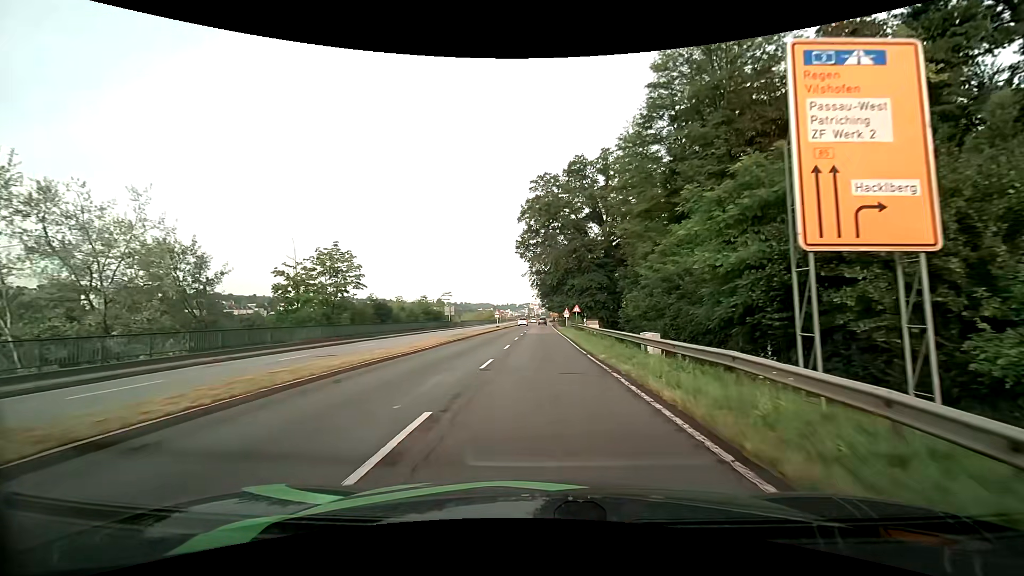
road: primary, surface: asphalt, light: Day
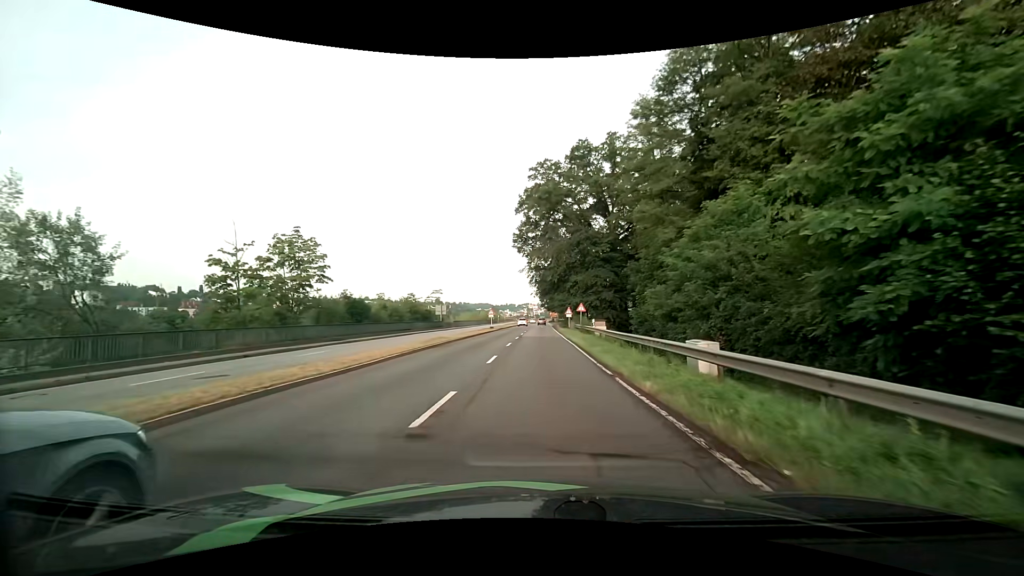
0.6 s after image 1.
(0.0, +7.2) m; 0°
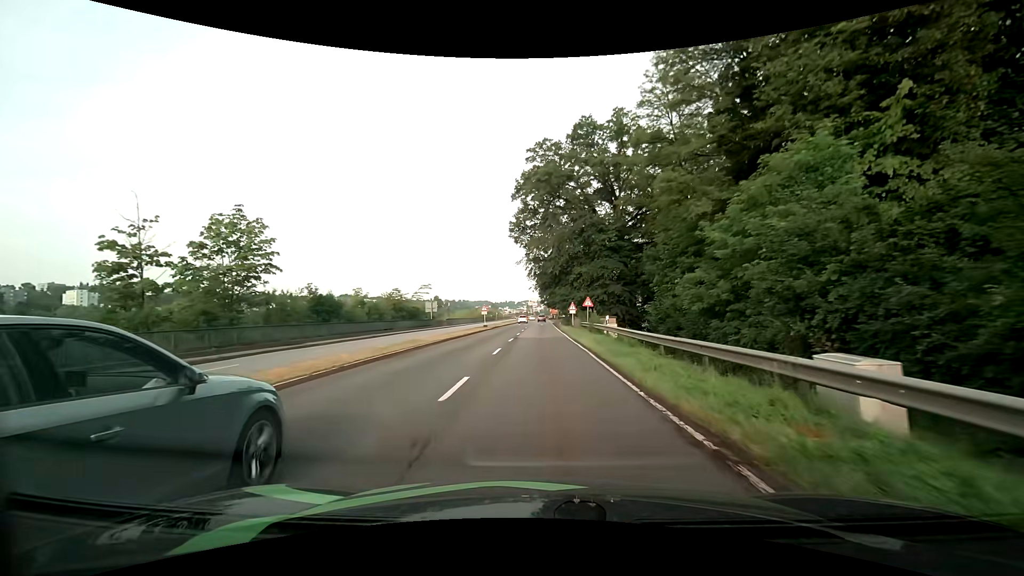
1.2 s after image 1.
(0.0, +7.2) m; 0°
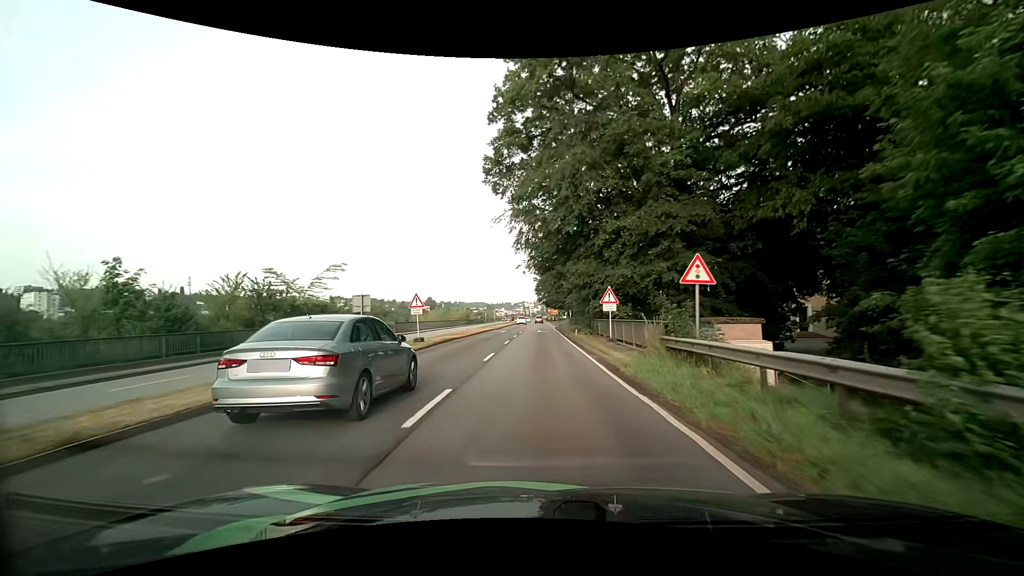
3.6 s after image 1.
(-0.1, +29.1) m; 0°
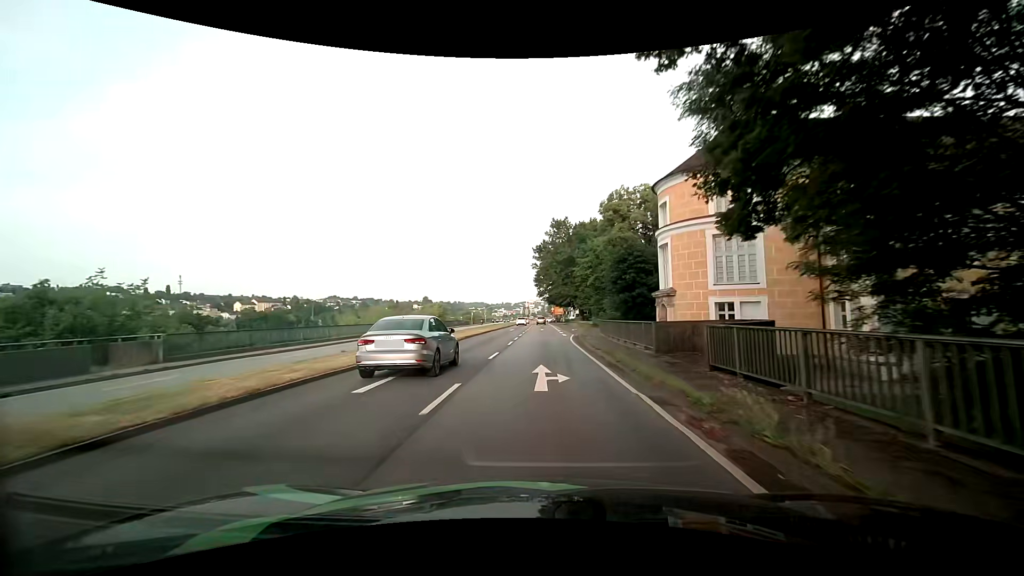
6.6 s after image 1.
(-0.1, +35.6) m; -1°
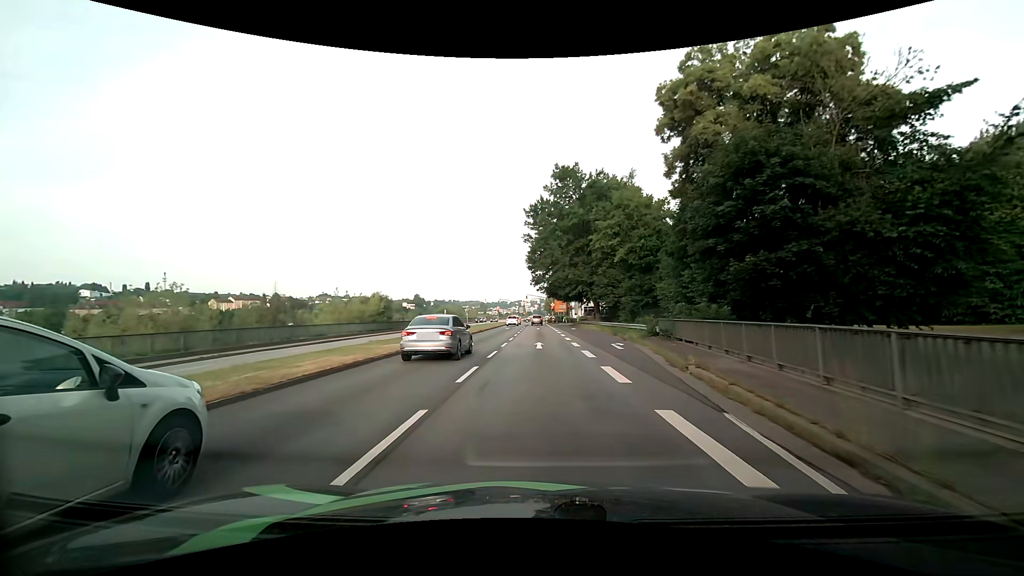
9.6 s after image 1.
(+0.4, +32.8) m; +1°
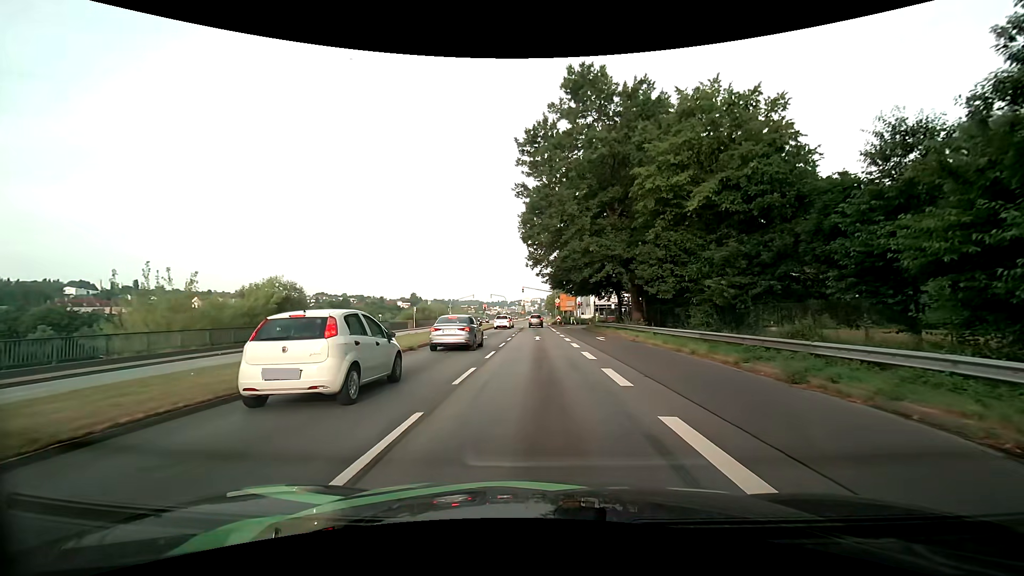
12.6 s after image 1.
(0.0, +23.9) m; 0°
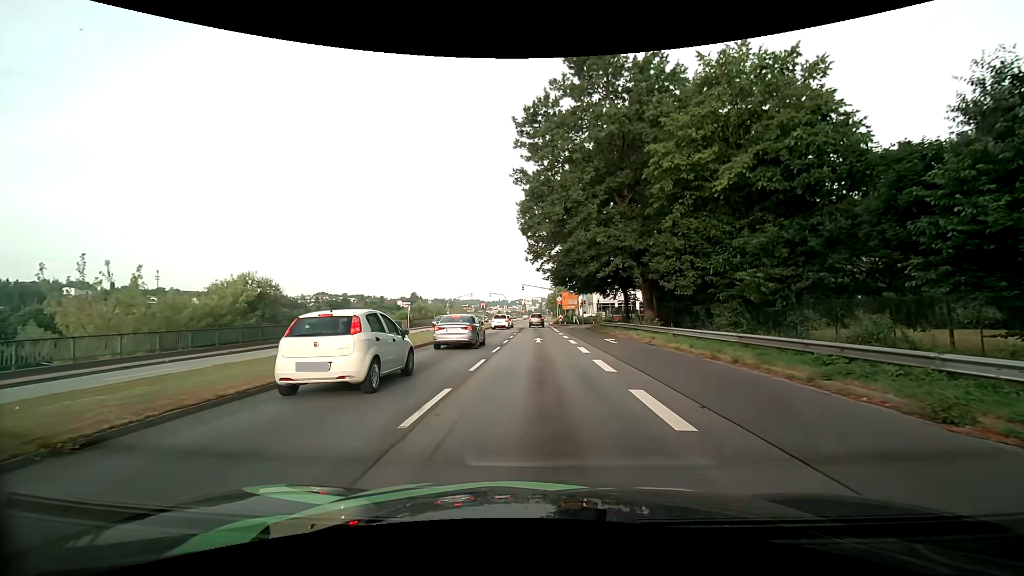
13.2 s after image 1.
(0.0, +3.7) m; 0°
